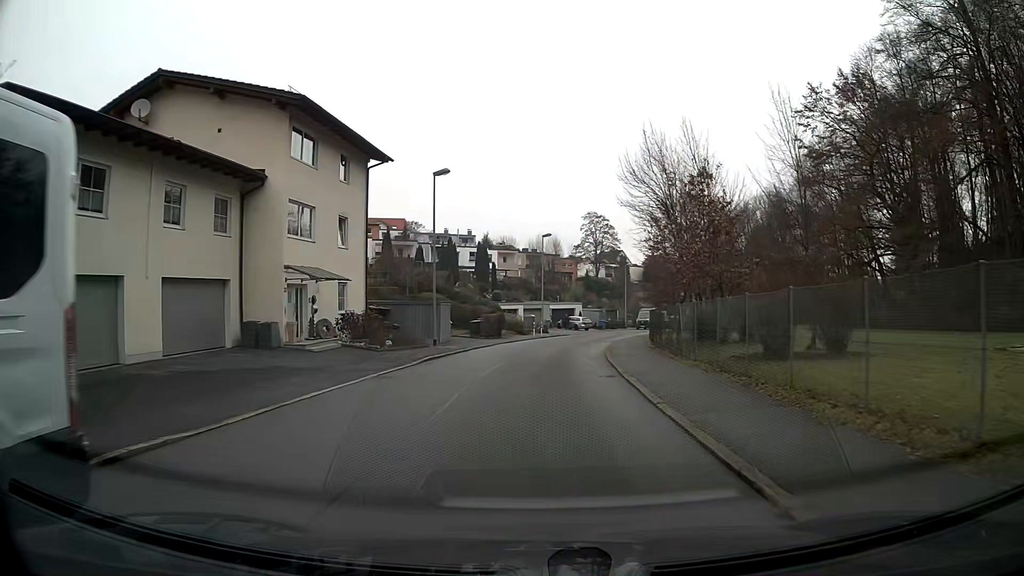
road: residential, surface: asphalt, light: Day
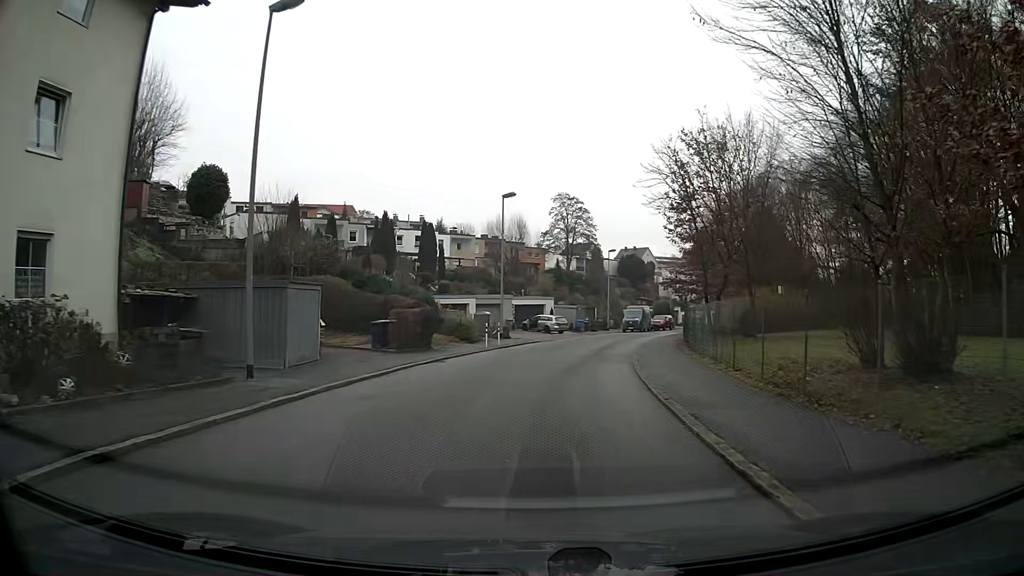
(+0.4, +17.9) m; +4°
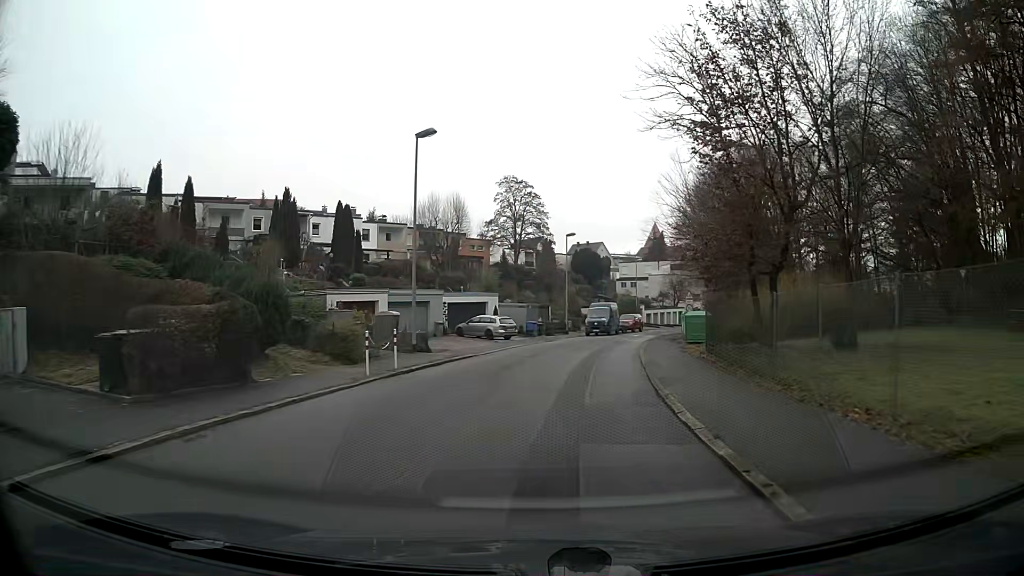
(+0.5, +13.4) m; +5°
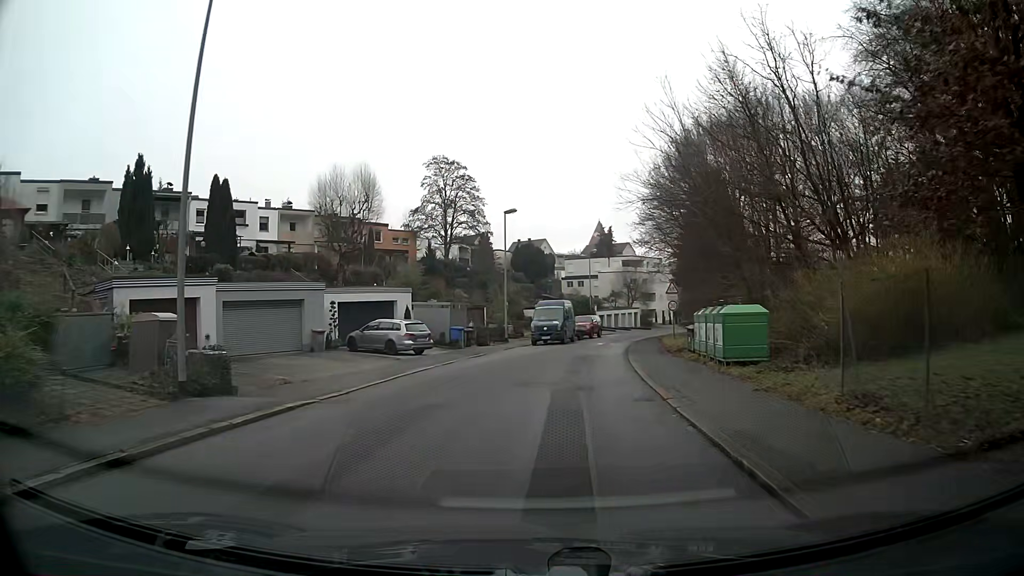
(+0.6, +13.4) m; +5°
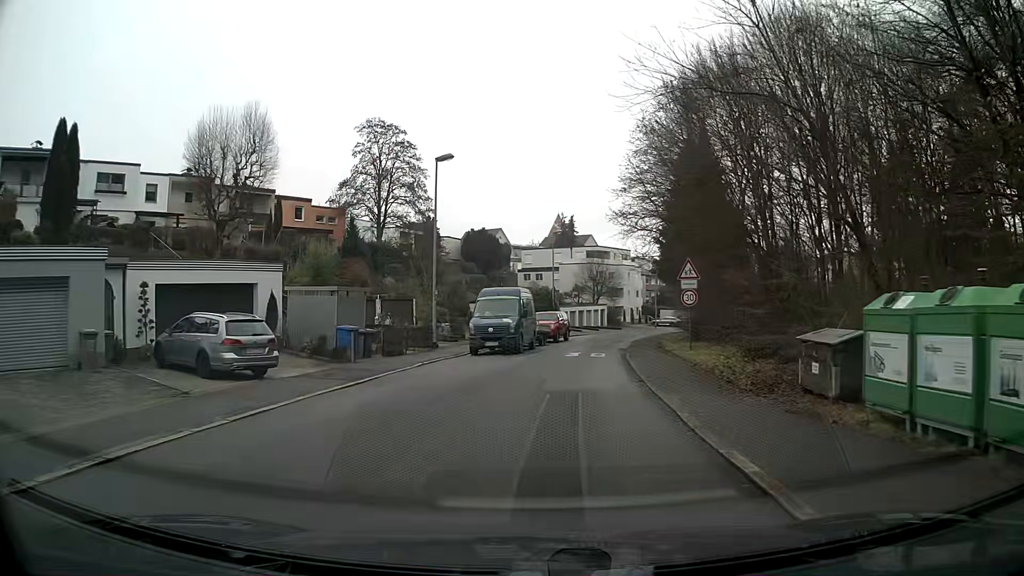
(+0.4, +13.3) m; +4°
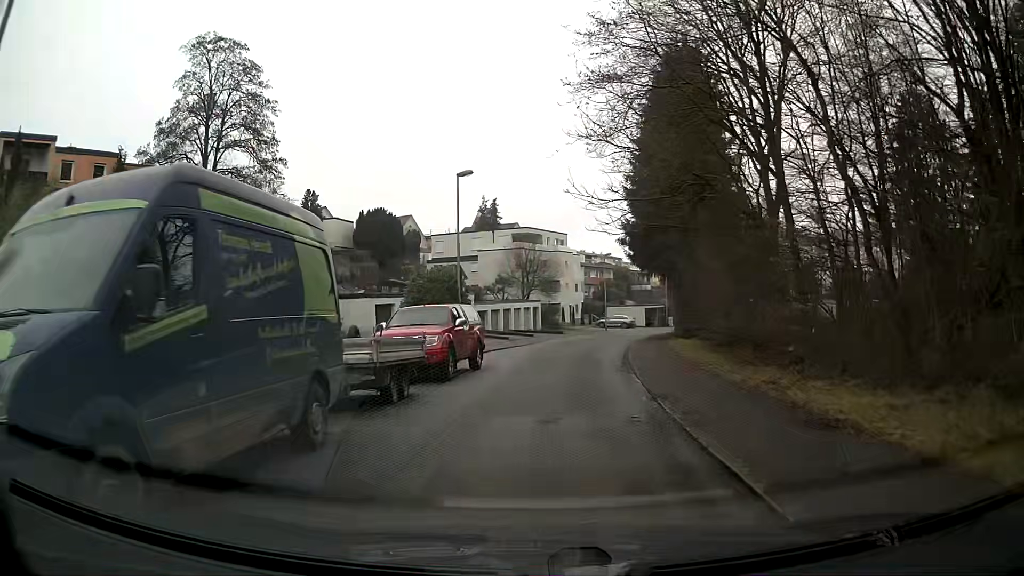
(+1.3, +22.3) m; +6°
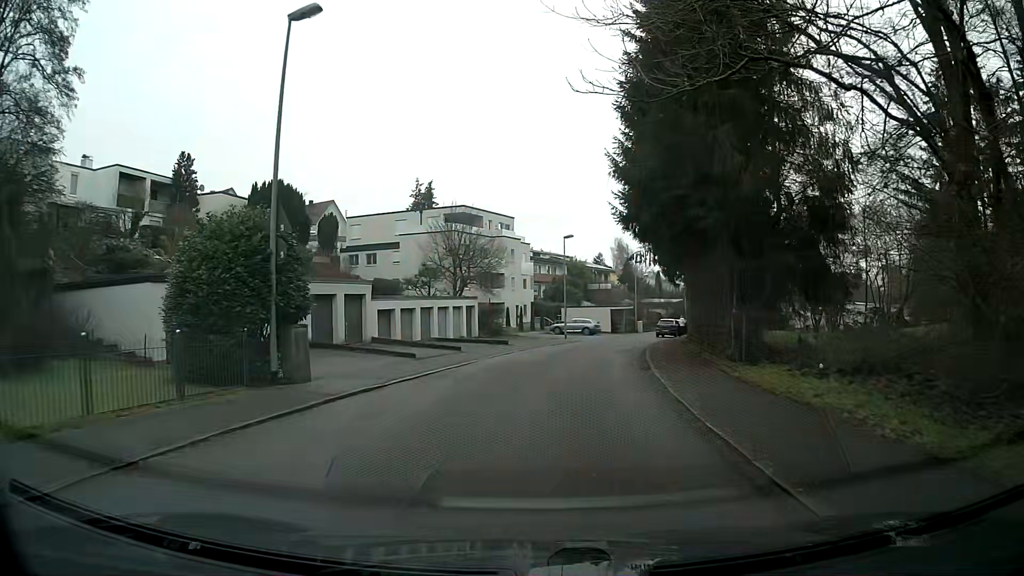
(+0.7, +17.8) m; +5°
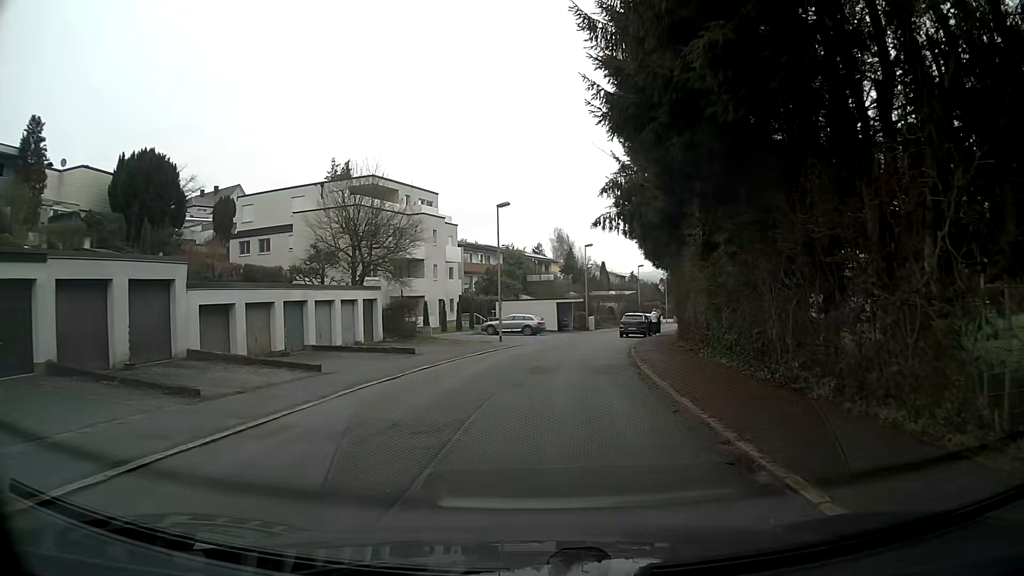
(+0.6, +13.4) m; +5°
(0, +10) (+1, +20) (+1, +30) (+2, +40) (+4, +50) (+7, +59) (+11, +68) (+15, +78) (+18, +87) (+21, +97) m
